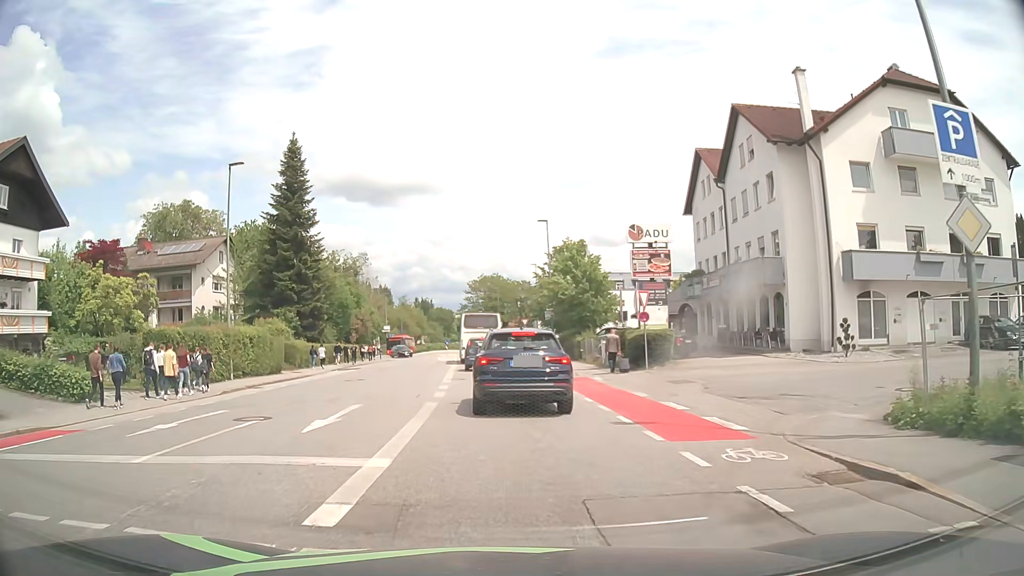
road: tertiary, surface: asphalt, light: Day
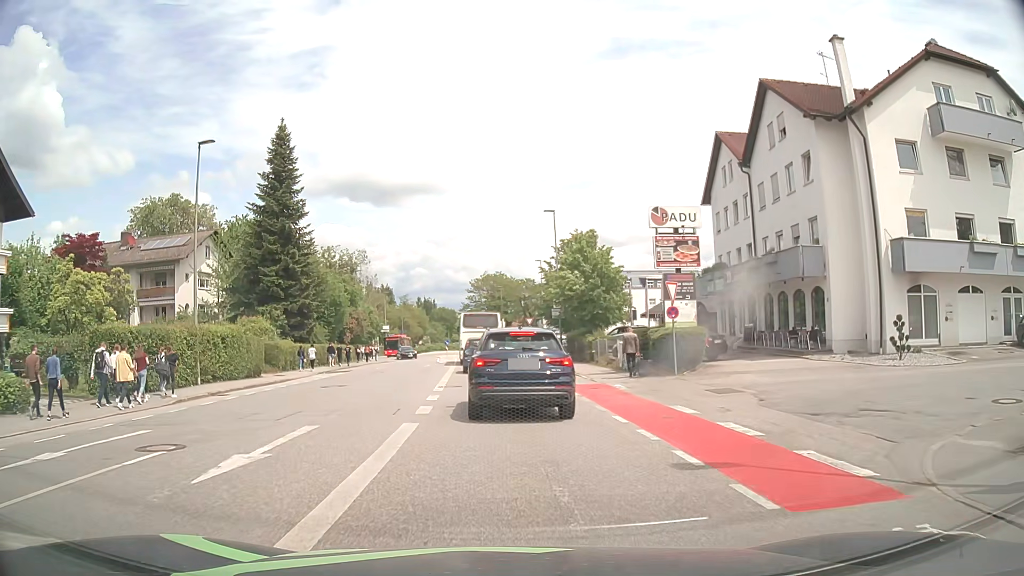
(0.0, +3.9) m; 0°
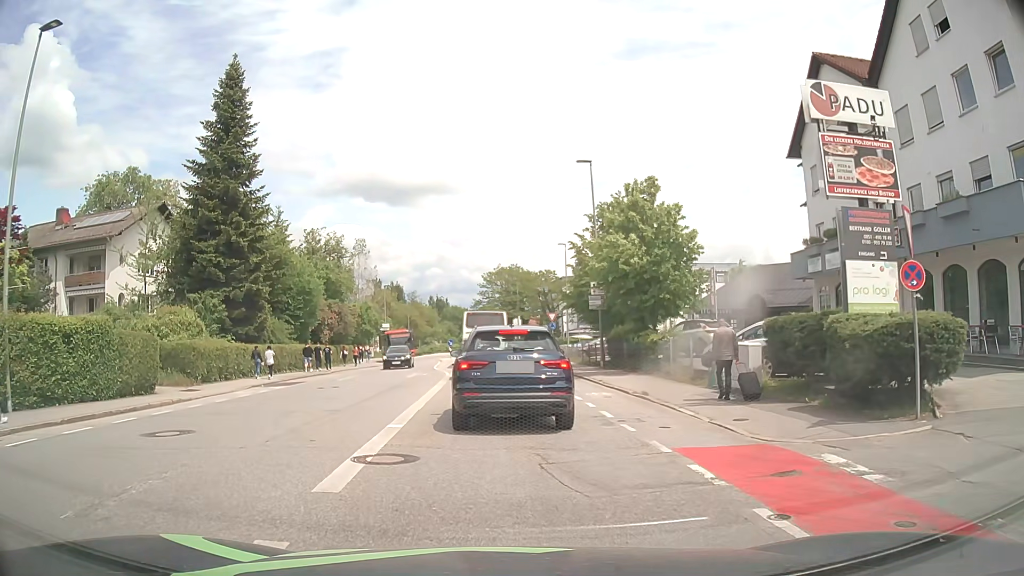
(-0.2, +12.8) m; -2°
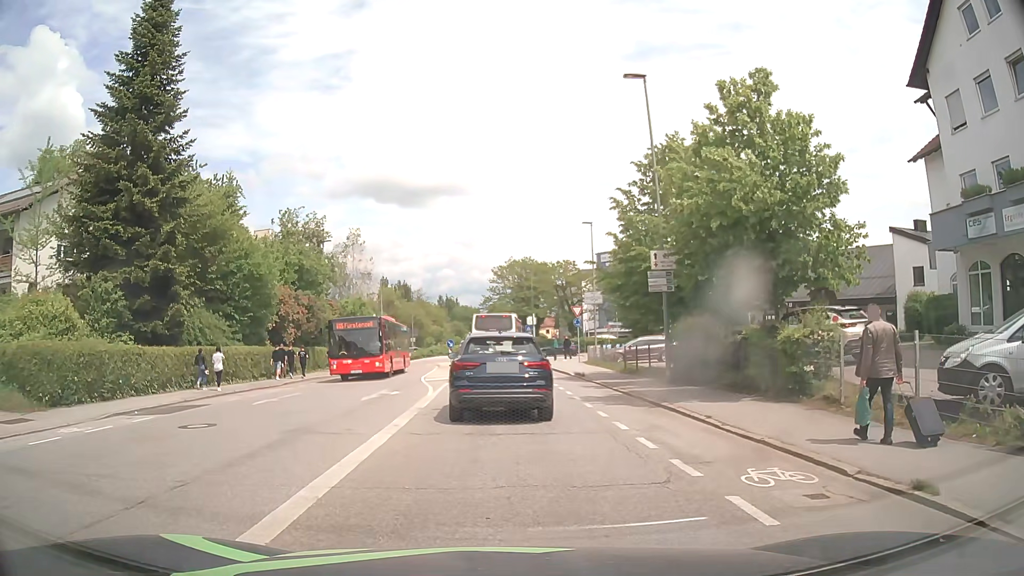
(0.0, +11.3) m; -1°
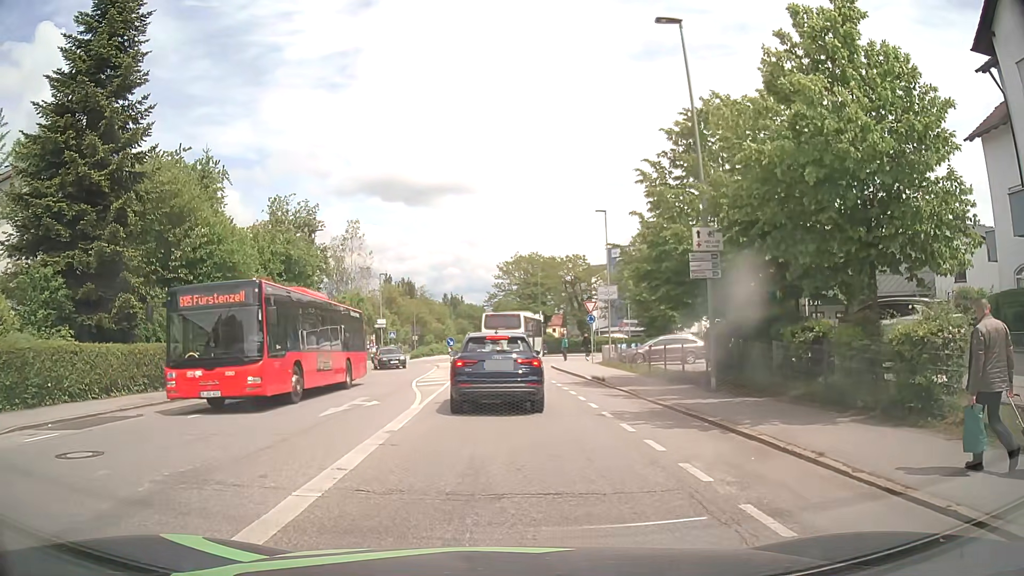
(0.0, +4.3) m; -1°
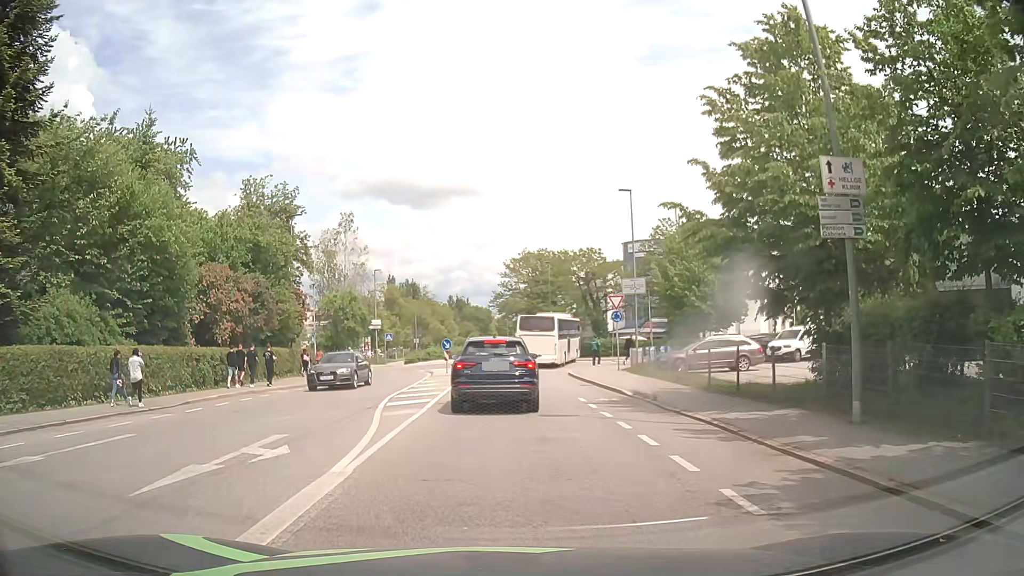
(+0.1, +7.4) m; +1°
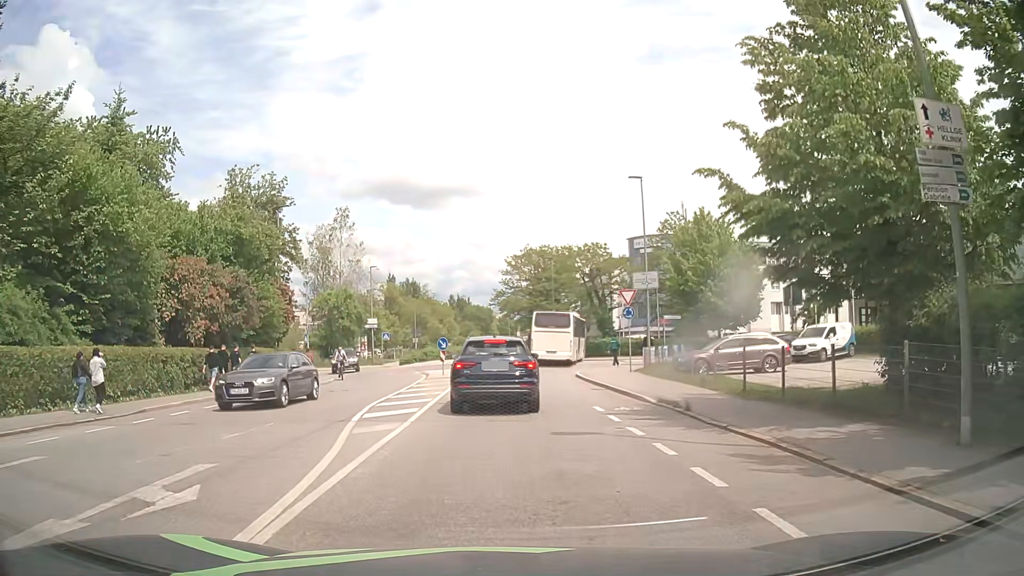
(-0.1, +3.0) m; 0°
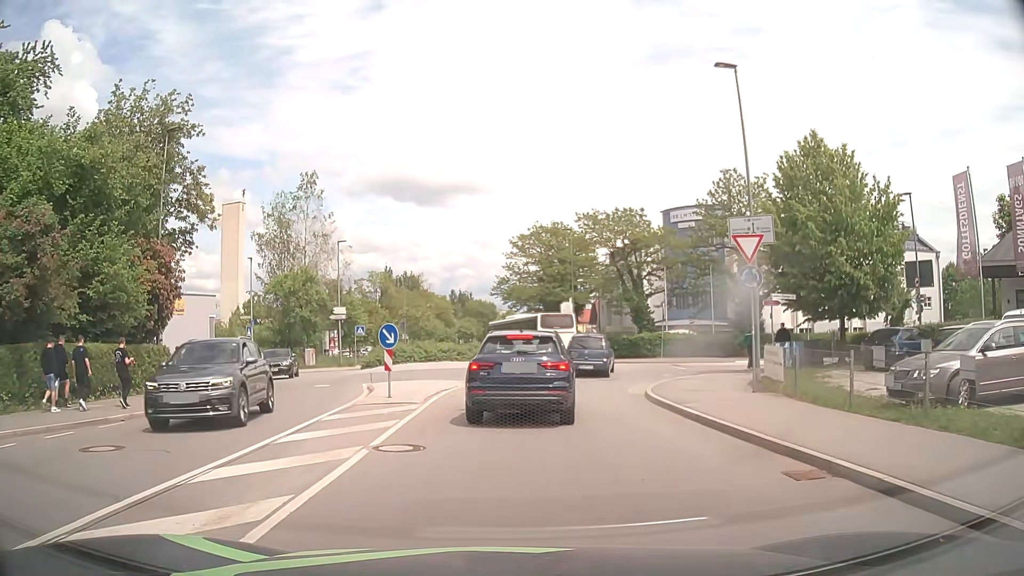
(-0.3, +15.5) m; -1°
(0, +10) (+1, +20) (+3, +30) (+4, +40) (+1, +49) (-1, +59) (-2, +69) (-2, +79) (-3, +89) (-3, +99) m
